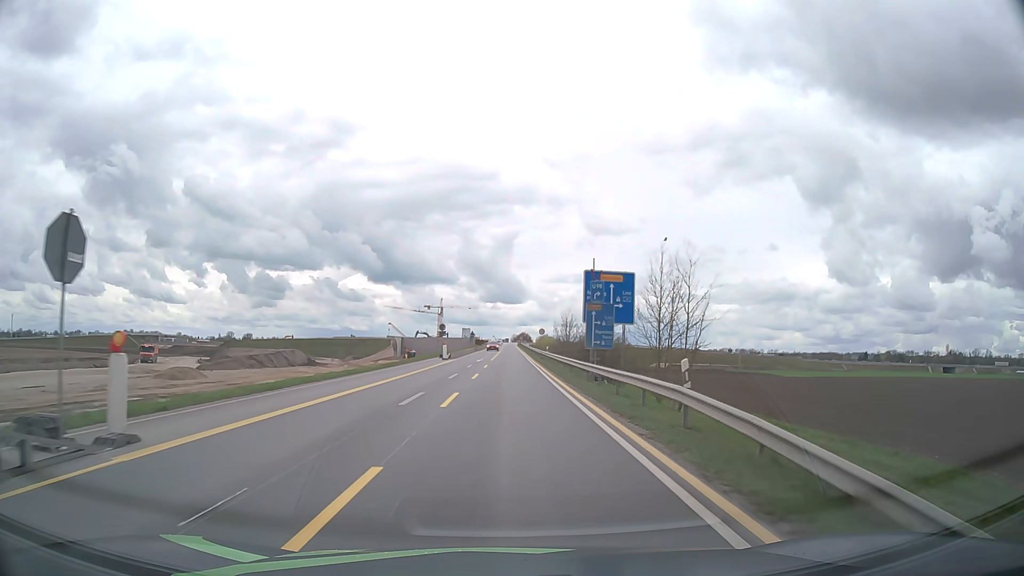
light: Day
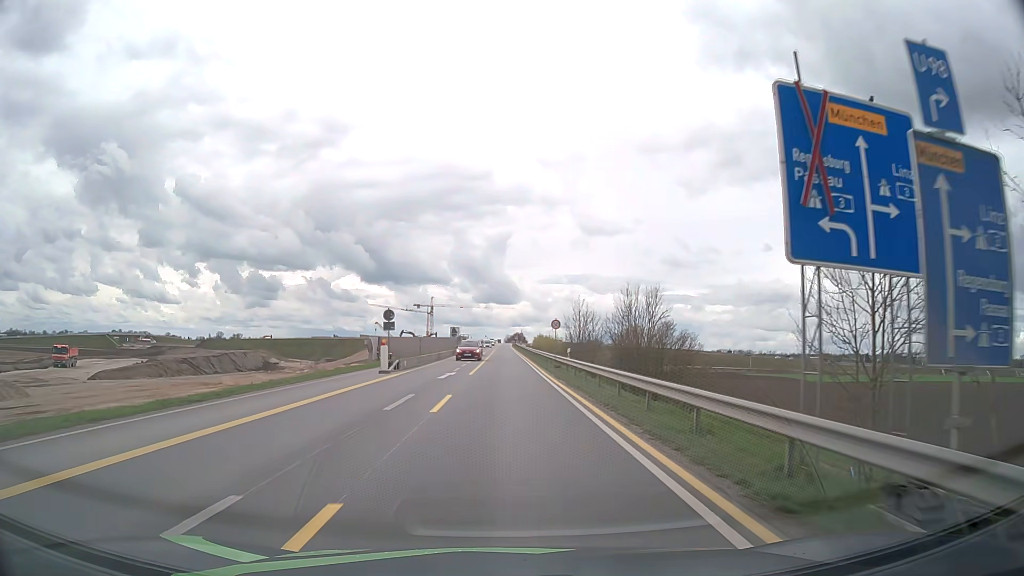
(+0.1, +25.2) m; +1°
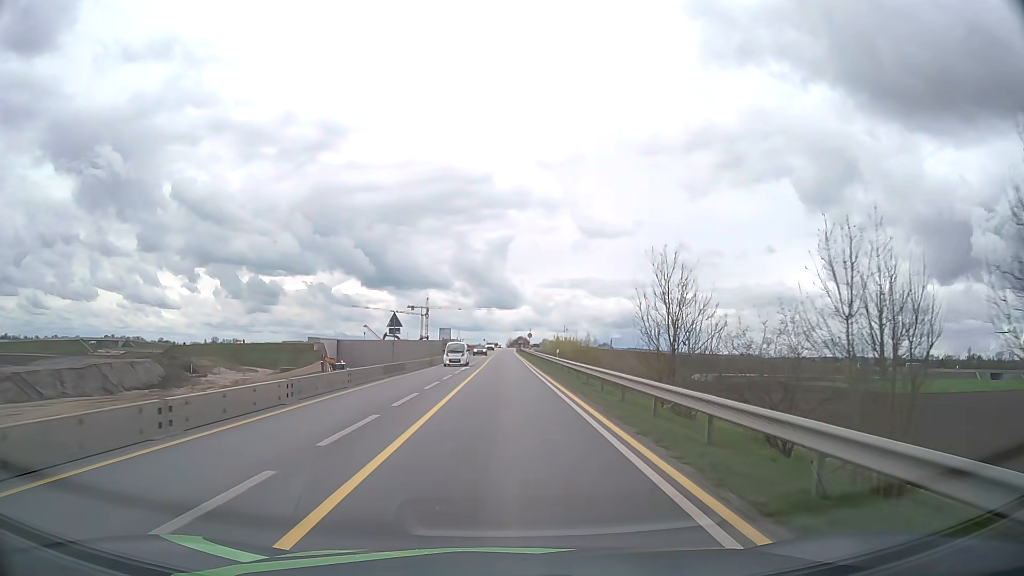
(0.0, +41.3) m; 0°
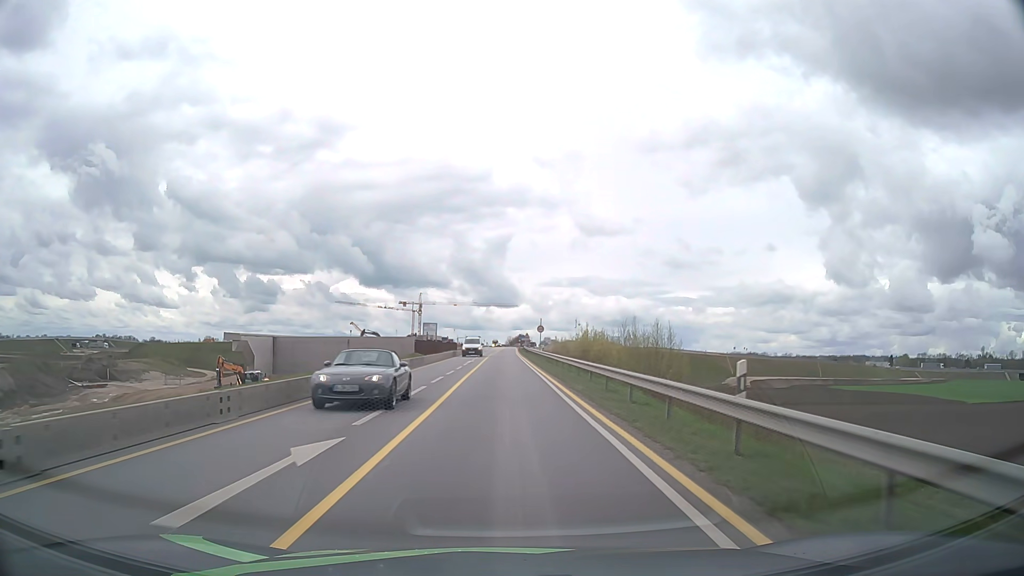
(0.0, +33.8) m; 0°
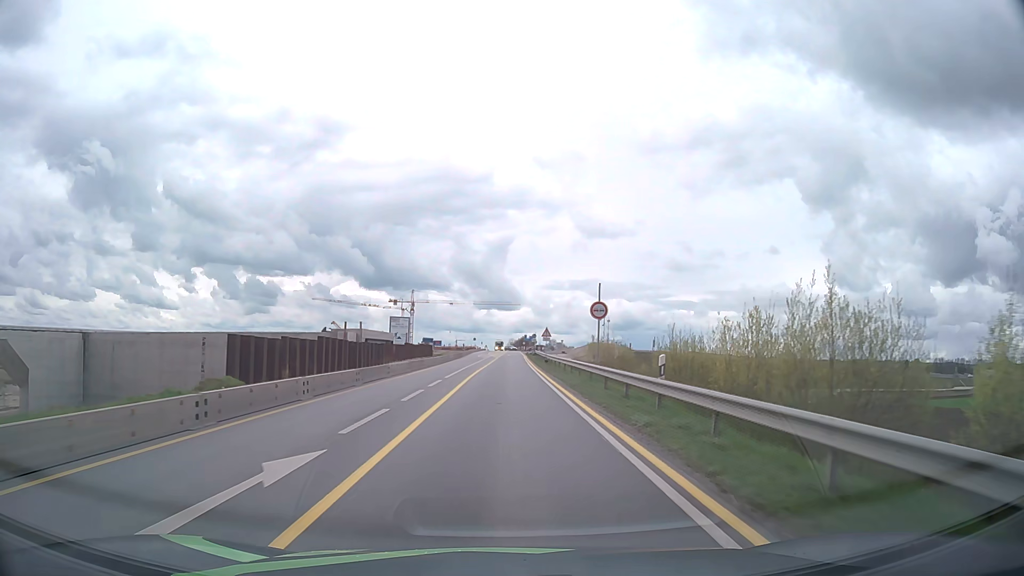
(-0.2, +43.2) m; 0°
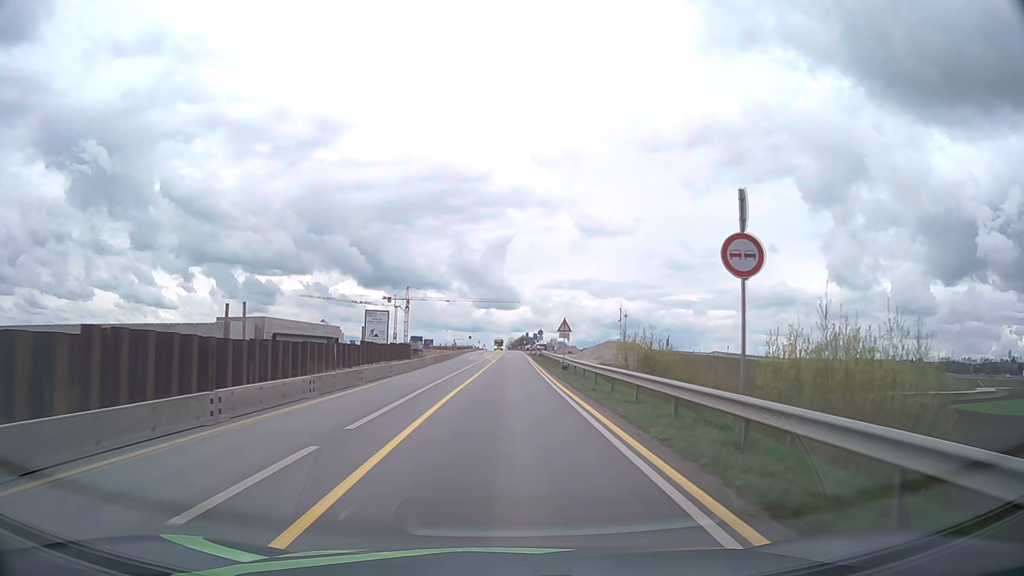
(0.0, +17.4) m; 0°
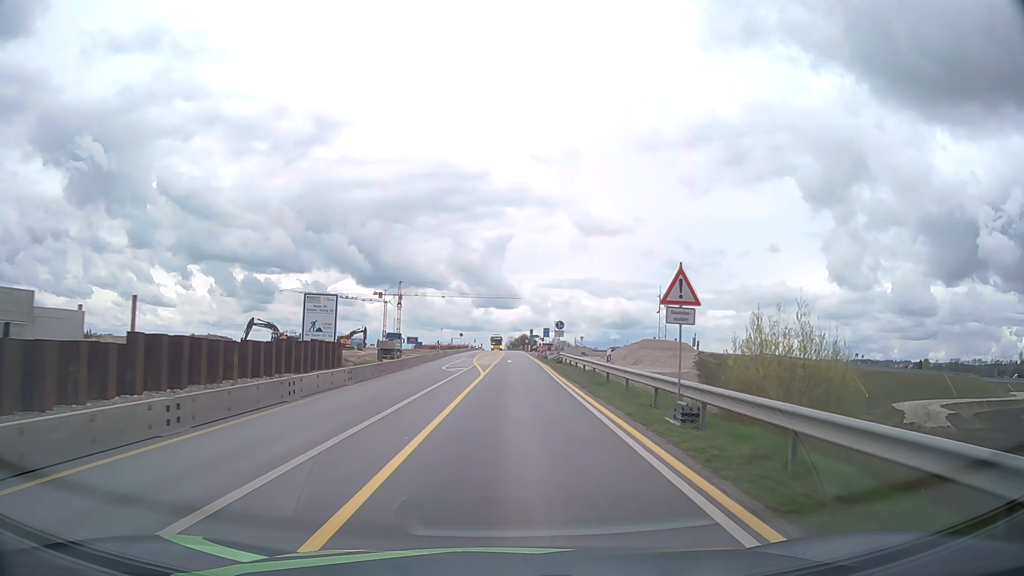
(0.0, +25.6) m; 0°
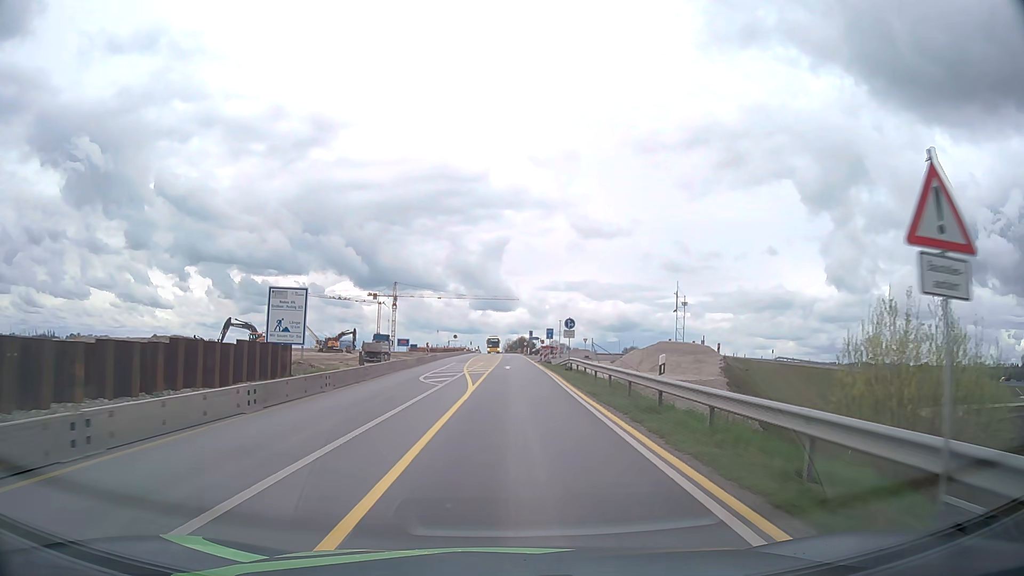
(0.0, +8.4) m; 0°
(0, +10) (0, +20) (0, +30) (0, +40) (+1, +50) (+1, +60) (+1, +70) (+1, +80) (+1, +90) (+1, +100) m
